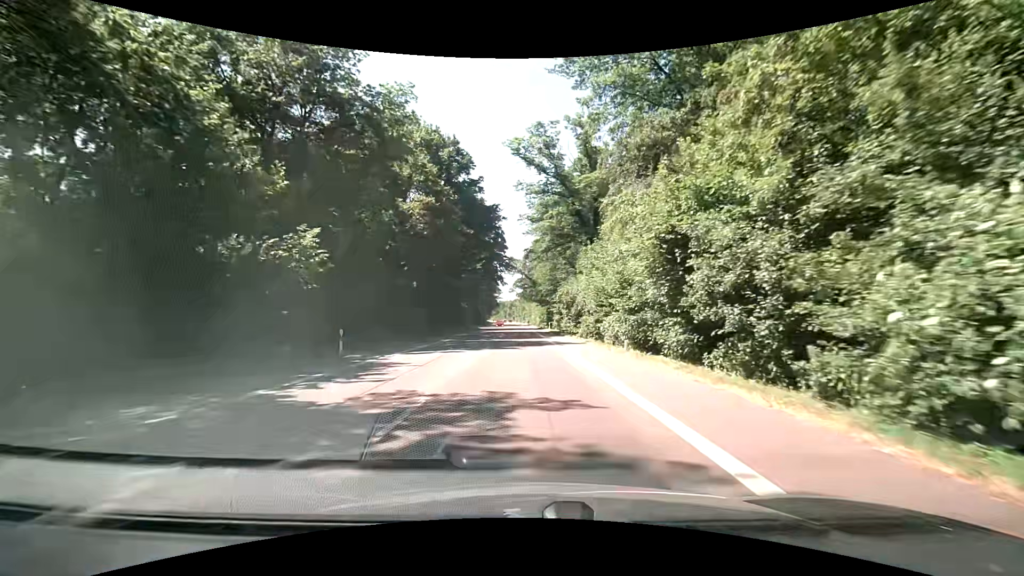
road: secondary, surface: asphalt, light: Day
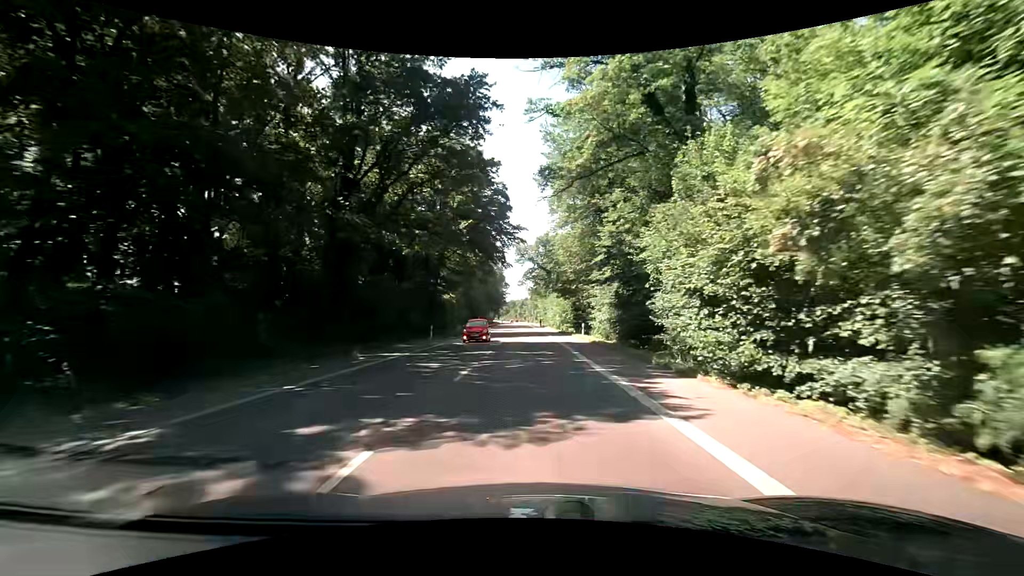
(+0.1, +30.6) m; -1°
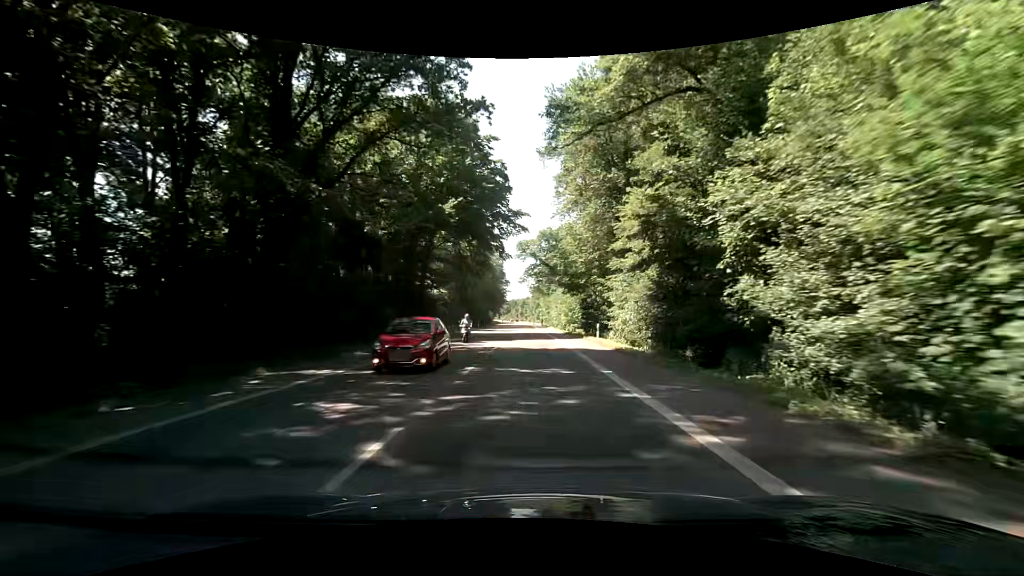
(0.0, +7.9) m; 0°
(0, +10) (0, +20) (0, +30) (0, +40) (0, +50) (0, +60) (0, +70) (-1, +80) (-1, +90) (-1, +100) m
